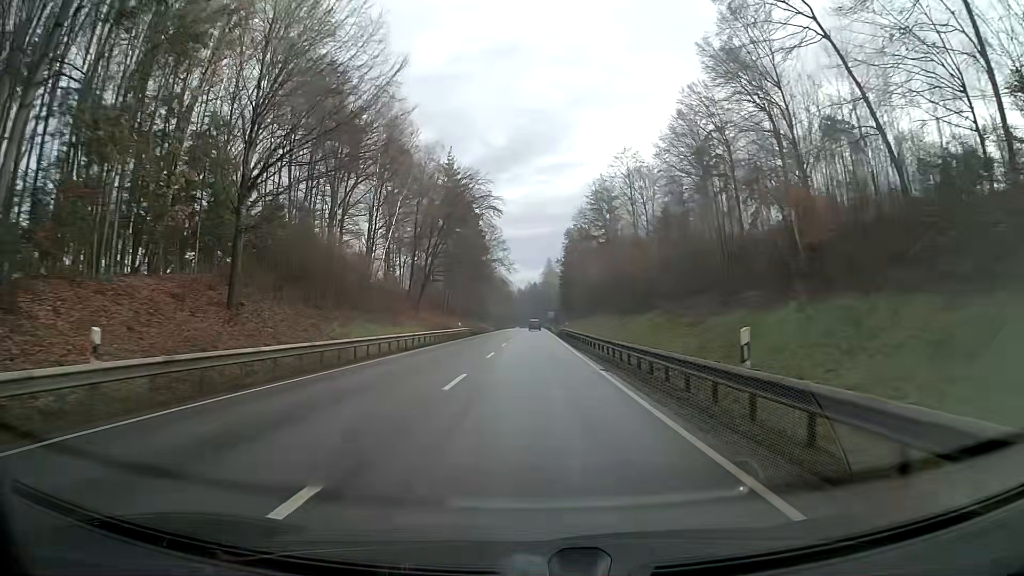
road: primary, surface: asphalt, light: Day
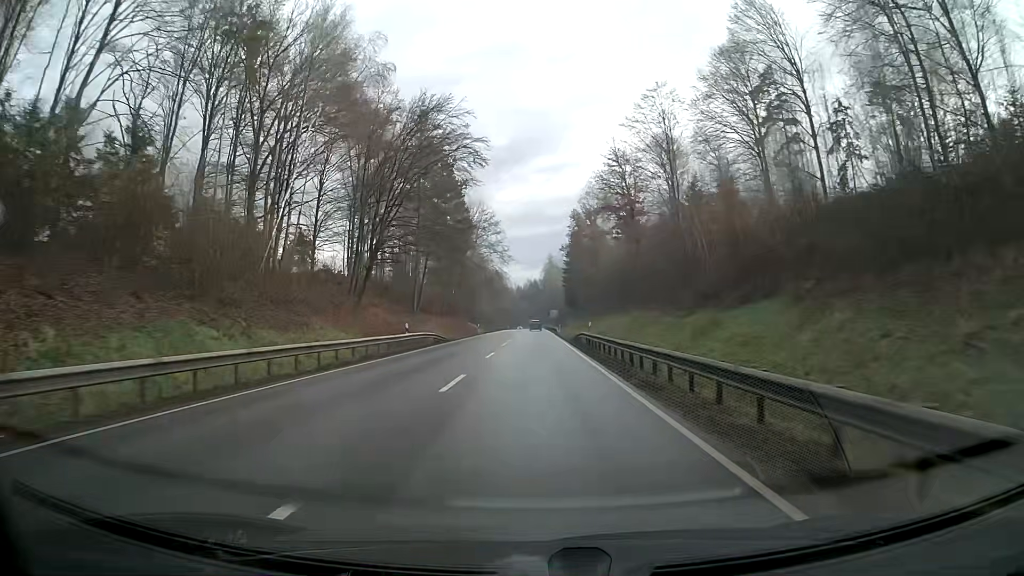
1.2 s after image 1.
(0.0, +24.6) m; 0°
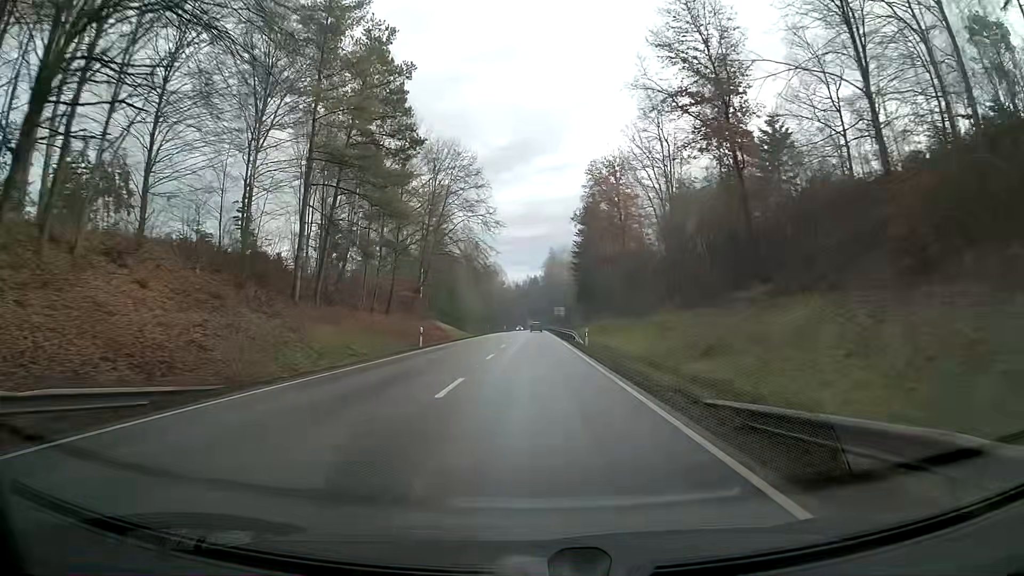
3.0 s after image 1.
(0.0, +36.9) m; 0°
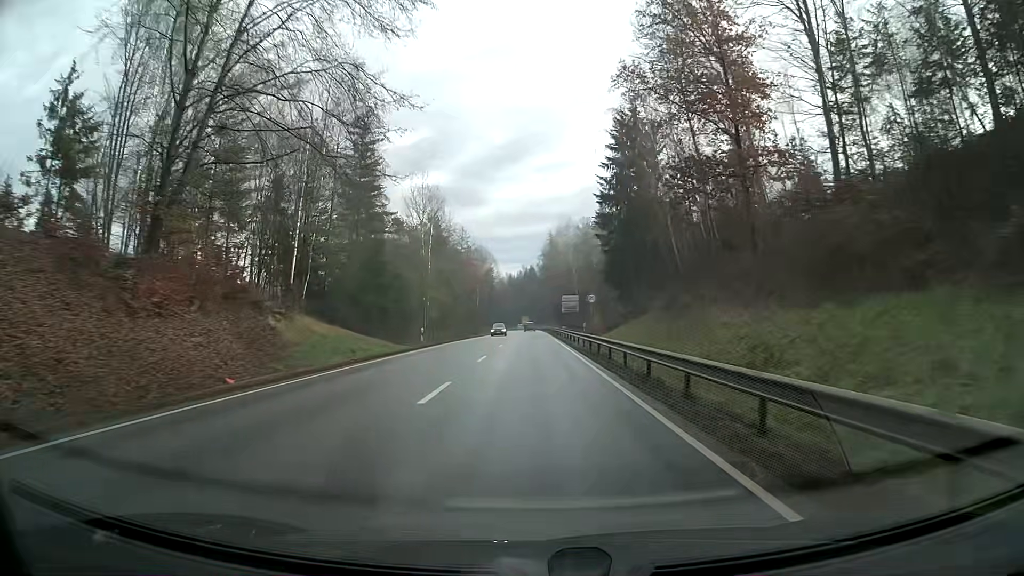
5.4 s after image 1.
(0.0, +49.3) m; 0°
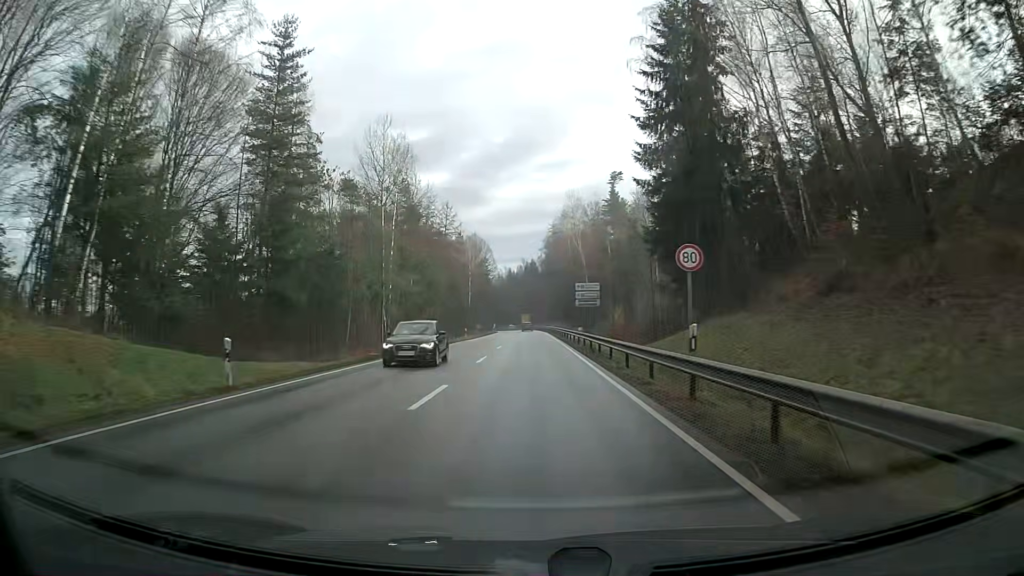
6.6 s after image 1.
(0.0, +24.7) m; 0°
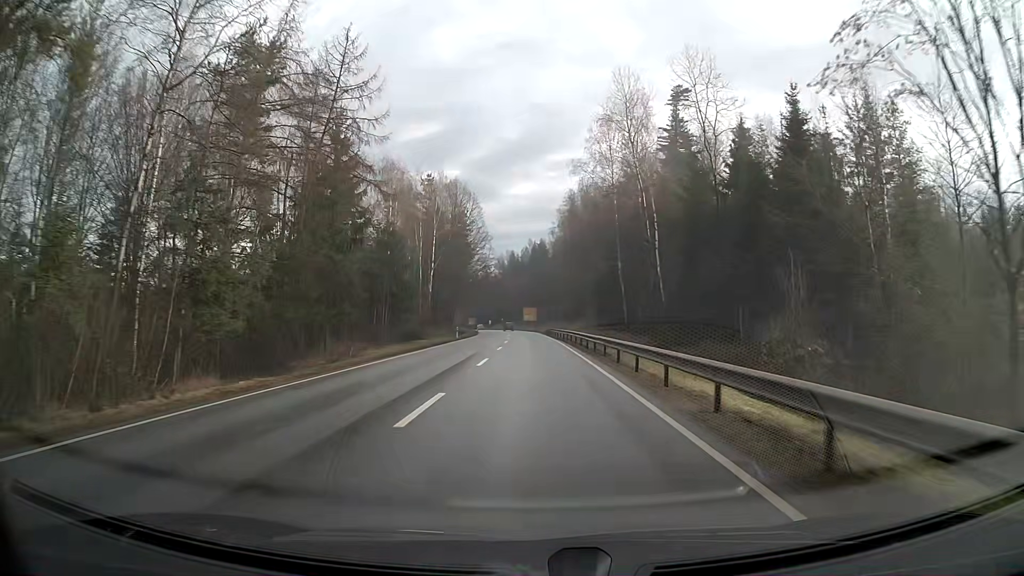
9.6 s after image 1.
(-0.7, +61.9) m; -1°
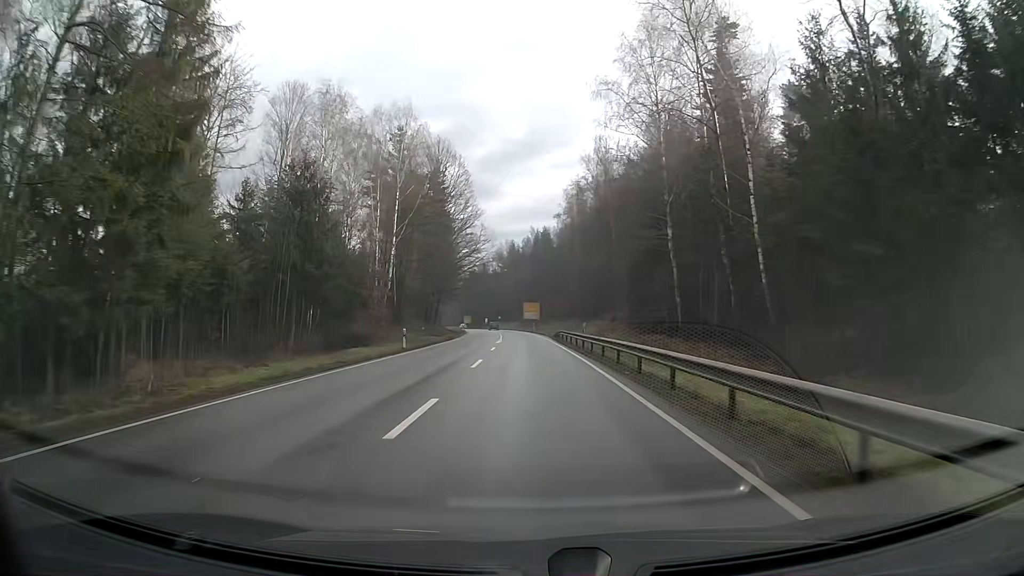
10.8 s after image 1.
(0.0, +24.8) m; 0°
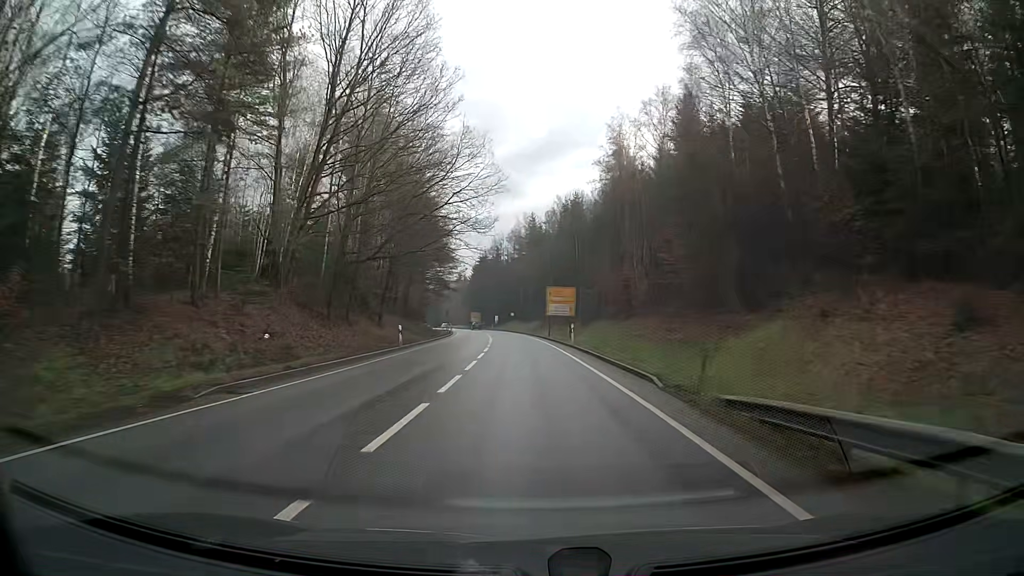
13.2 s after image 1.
(-0.7, +49.6) m; -2°
